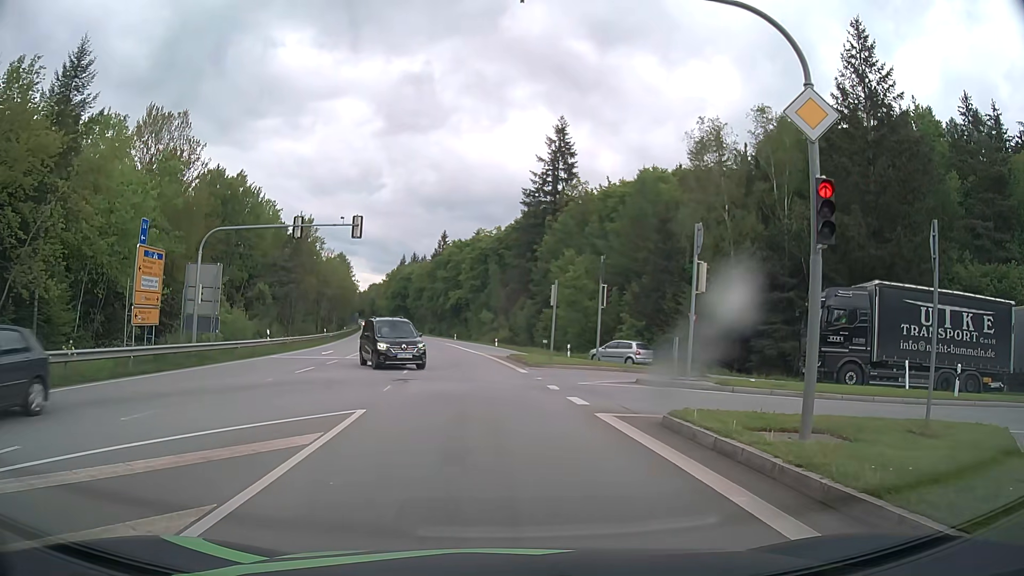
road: secondary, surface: asphalt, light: Day
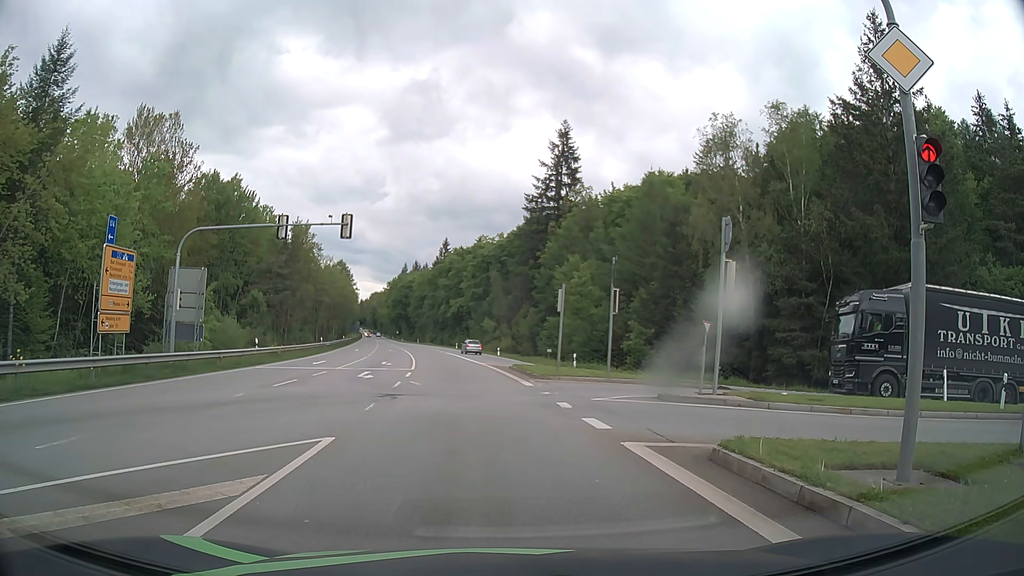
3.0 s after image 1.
(0.0, +2.2) m; 0°
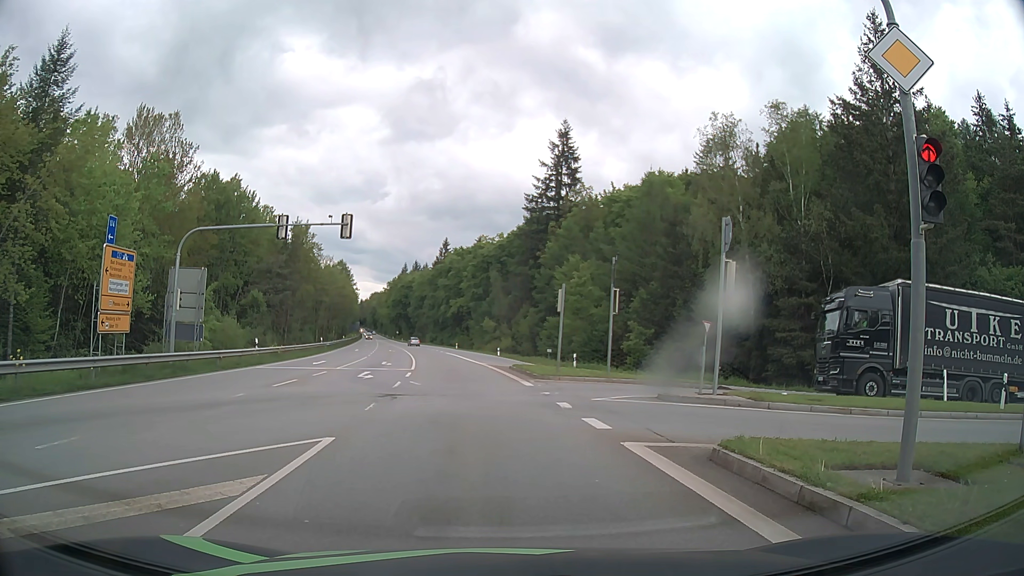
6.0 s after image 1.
(0.0, 0.0) m; 0°
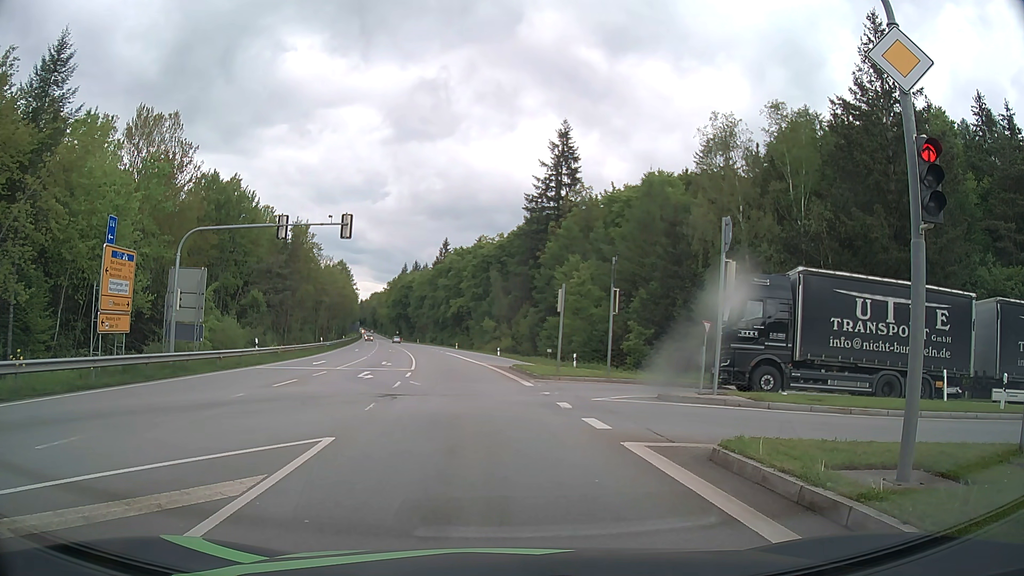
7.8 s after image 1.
(0.0, 0.0) m; 0°
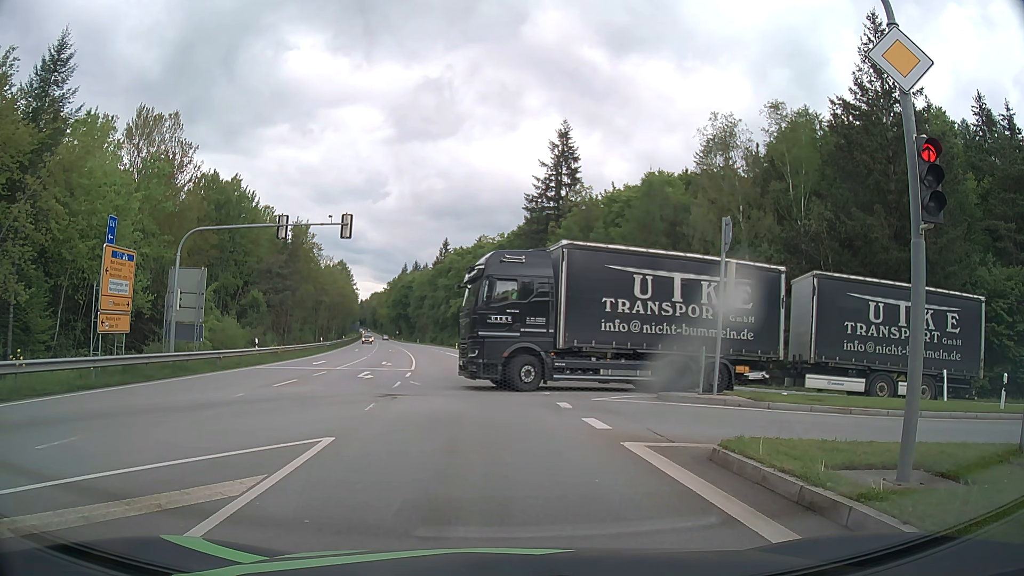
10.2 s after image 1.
(0.0, 0.0) m; 0°
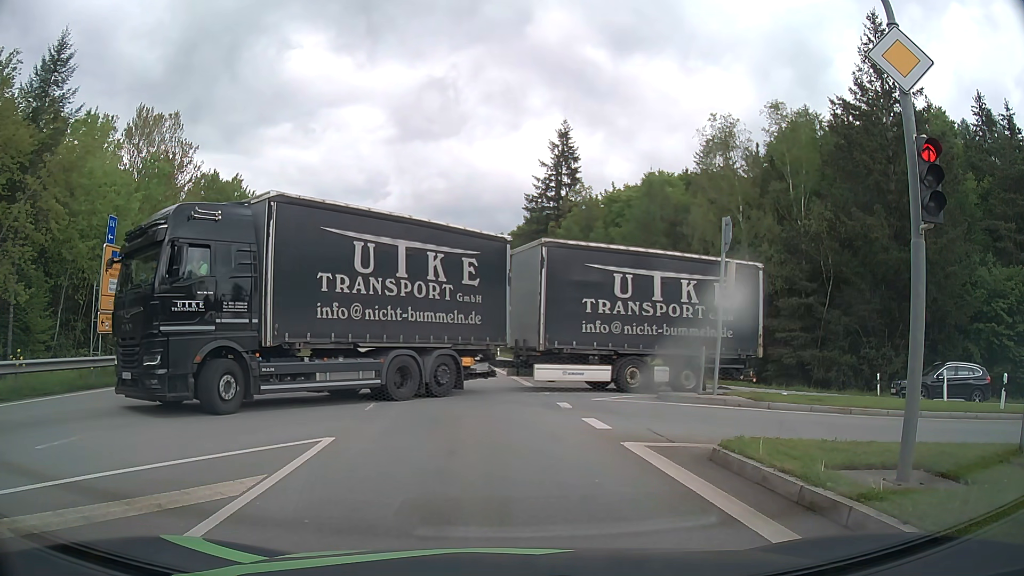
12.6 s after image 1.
(0.0, 0.0) m; 0°
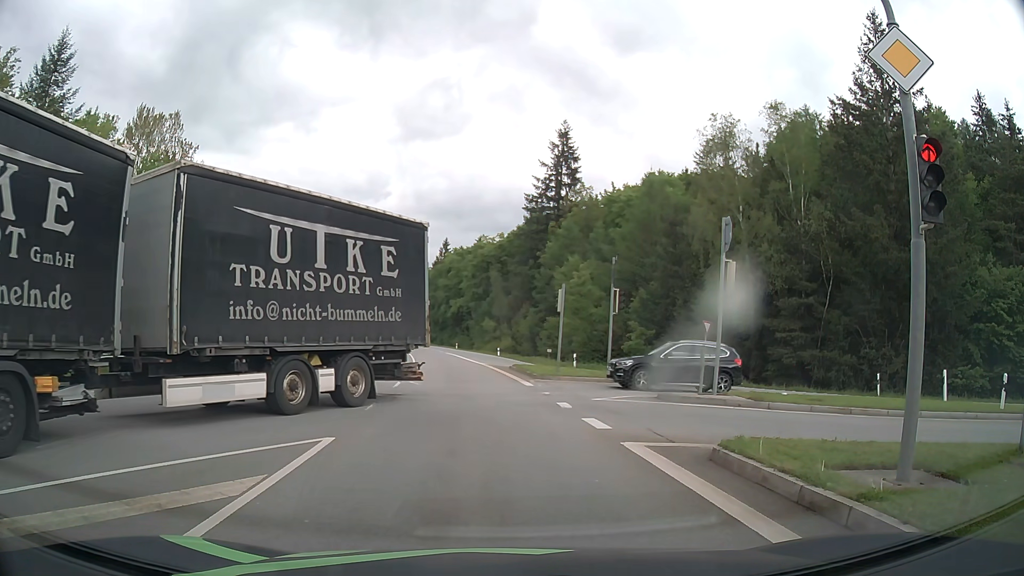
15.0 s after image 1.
(0.0, 0.0) m; 0°
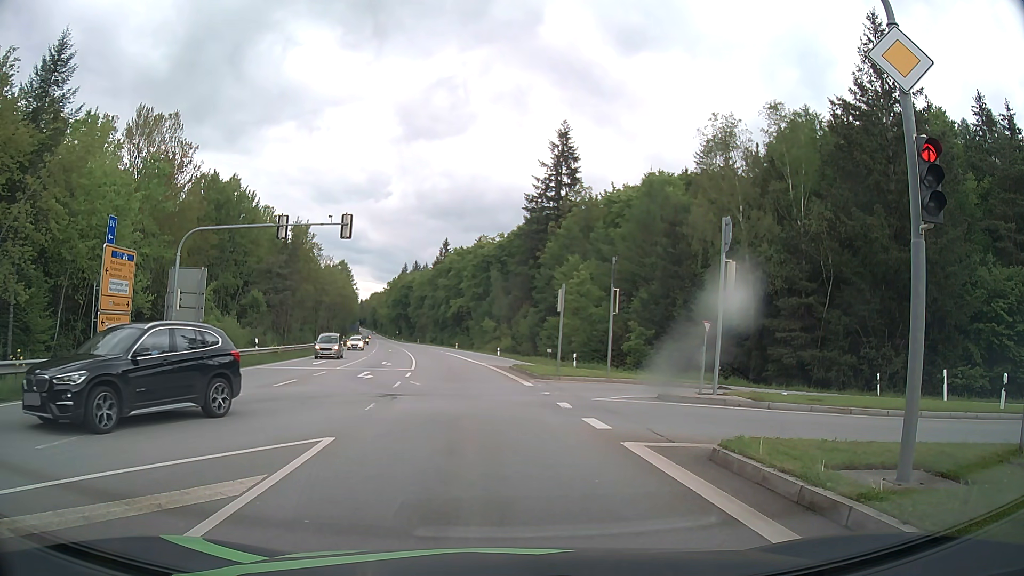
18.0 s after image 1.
(0.0, 0.0) m; 0°
(0, +10) (-1, +20) (-2, +30) (-3, +40) (-4, +50) (-5, +60) (-7, +70) (-8, +79) (-10, +89) (-12, +99) m
